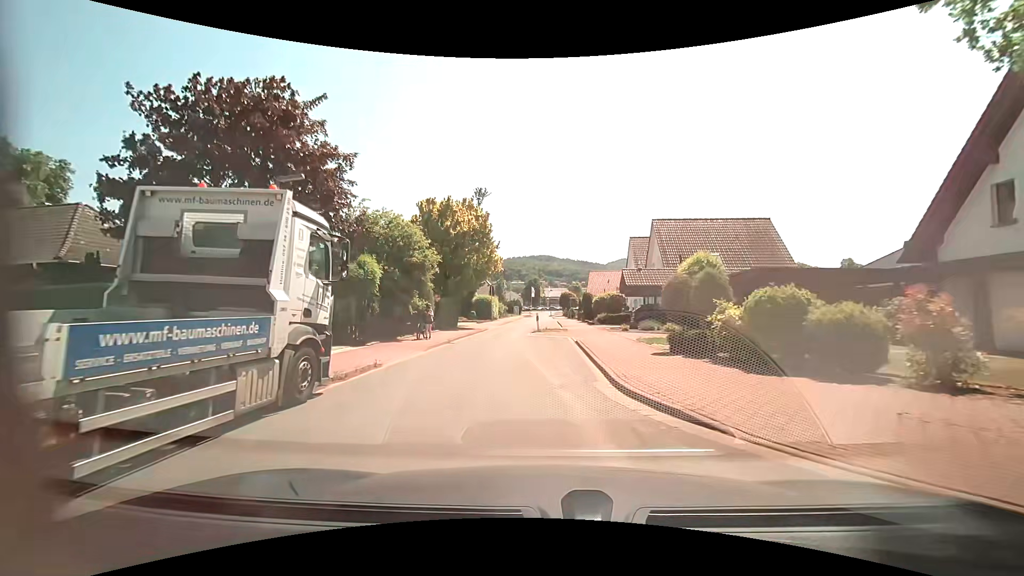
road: residential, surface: asphalt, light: Day
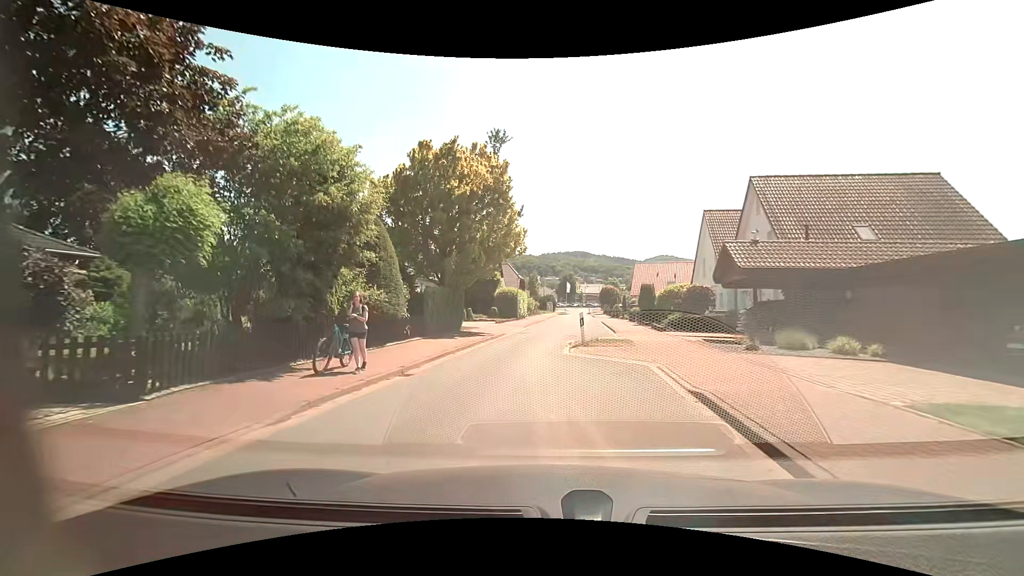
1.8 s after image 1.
(-0.4, +11.9) m; -5°
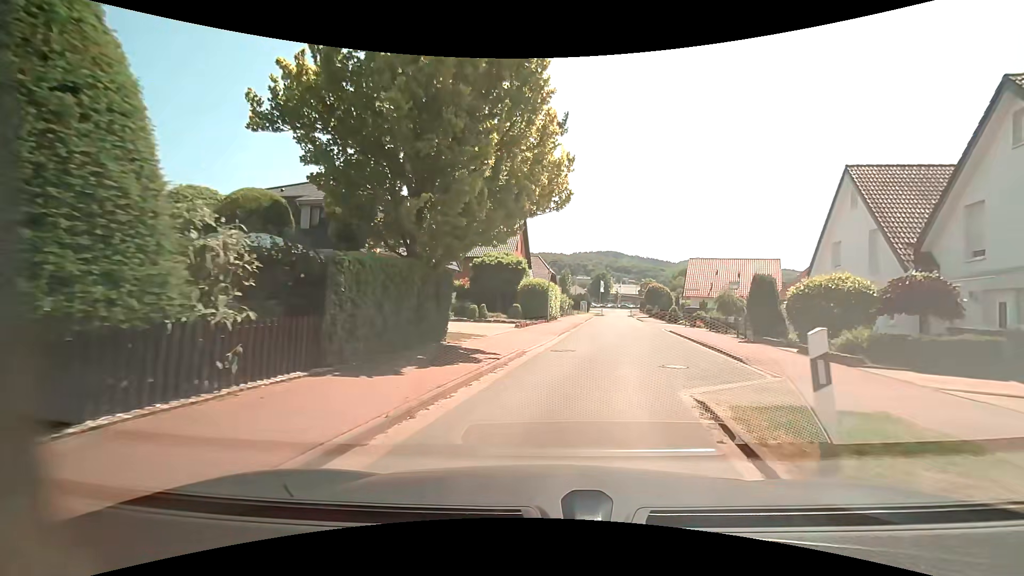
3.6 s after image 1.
(-0.5, +11.8) m; -3°
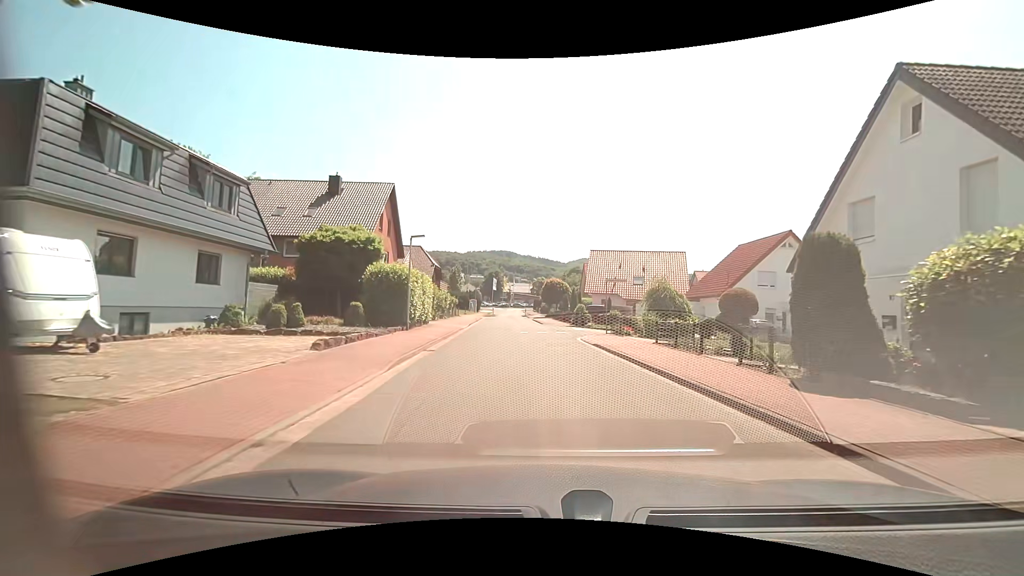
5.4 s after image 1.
(+1.3, +12.2) m; +12°
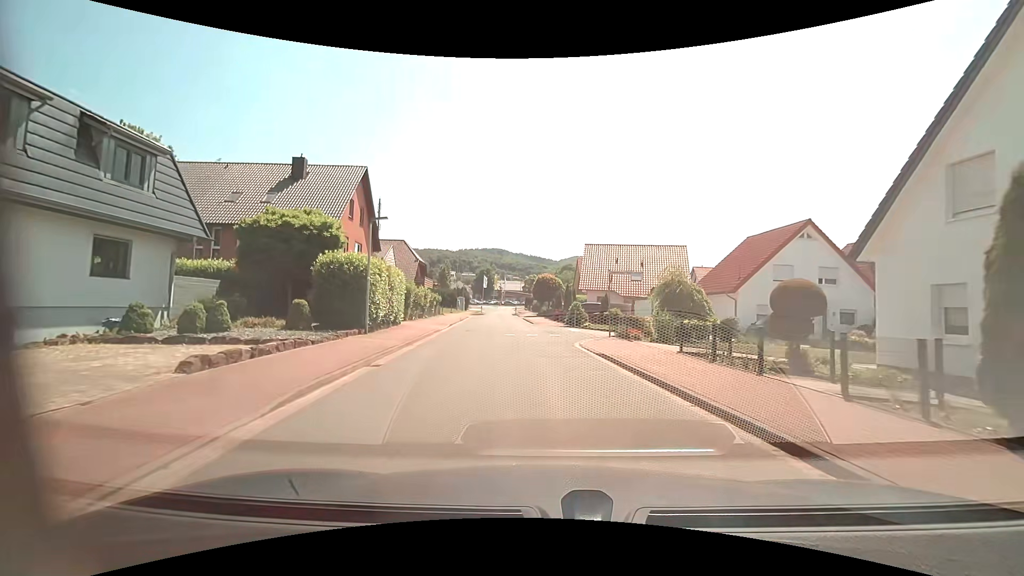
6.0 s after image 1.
(+0.1, +4.3) m; +1°
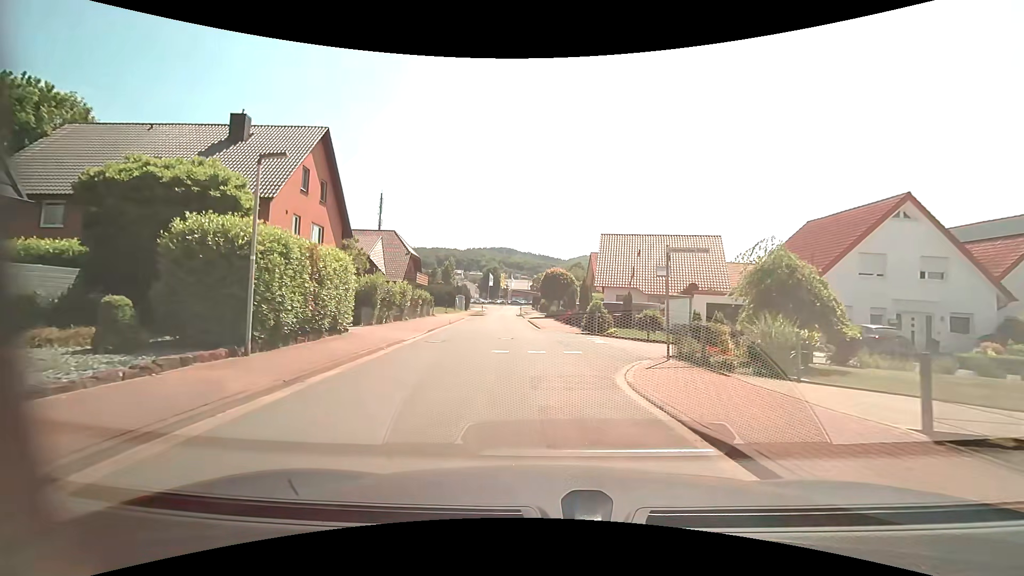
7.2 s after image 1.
(-0.1, +7.9) m; -1°
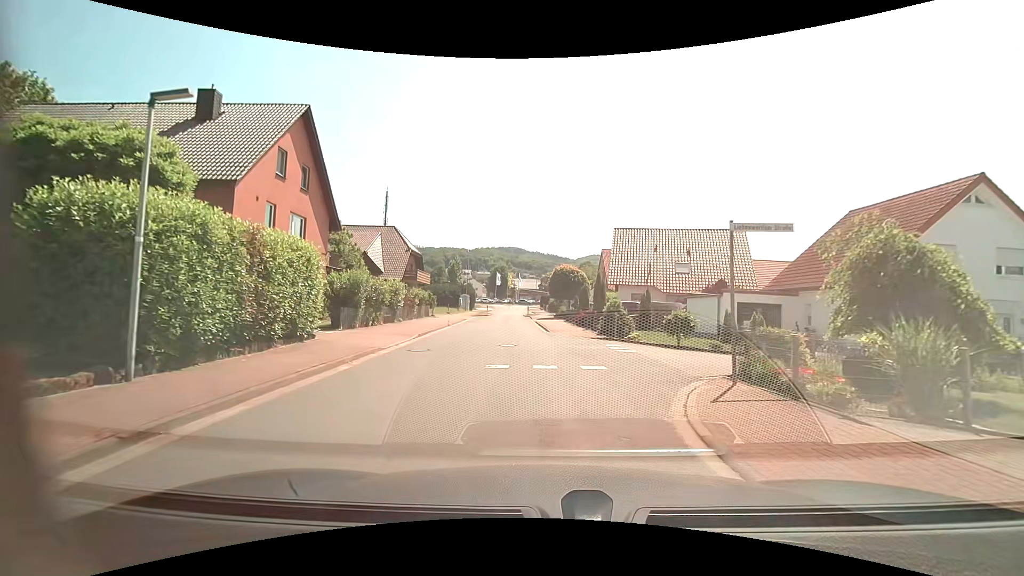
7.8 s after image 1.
(-0.1, +3.3) m; -1°
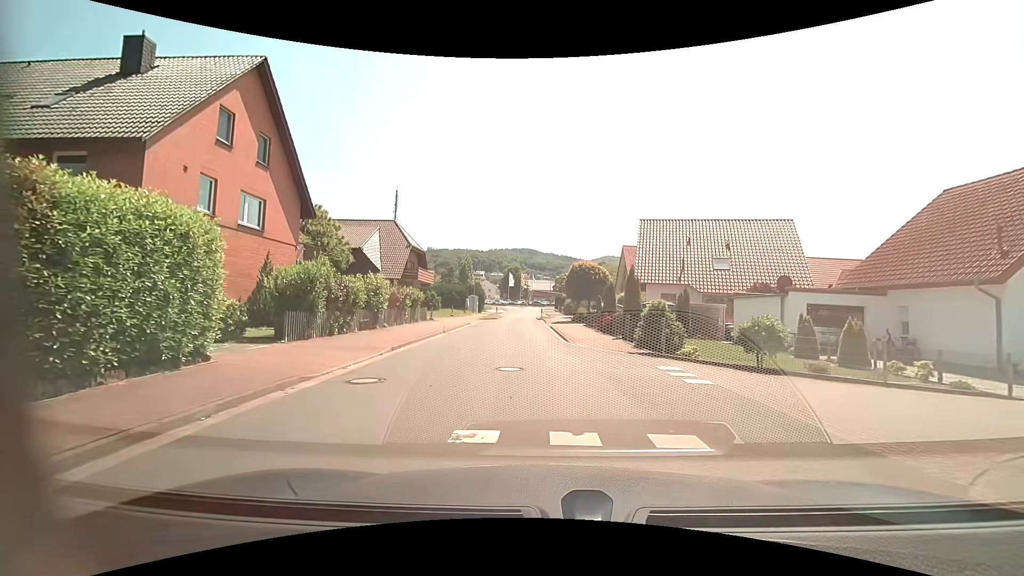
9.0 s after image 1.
(-0.1, +5.3) m; -3°
(0, +10) (0, +20) (0, +30) (-1, +40) (-2, +50) (-2, +60) (-1, +70) (-1, +80) (-1, +90) (-1, +100) m
